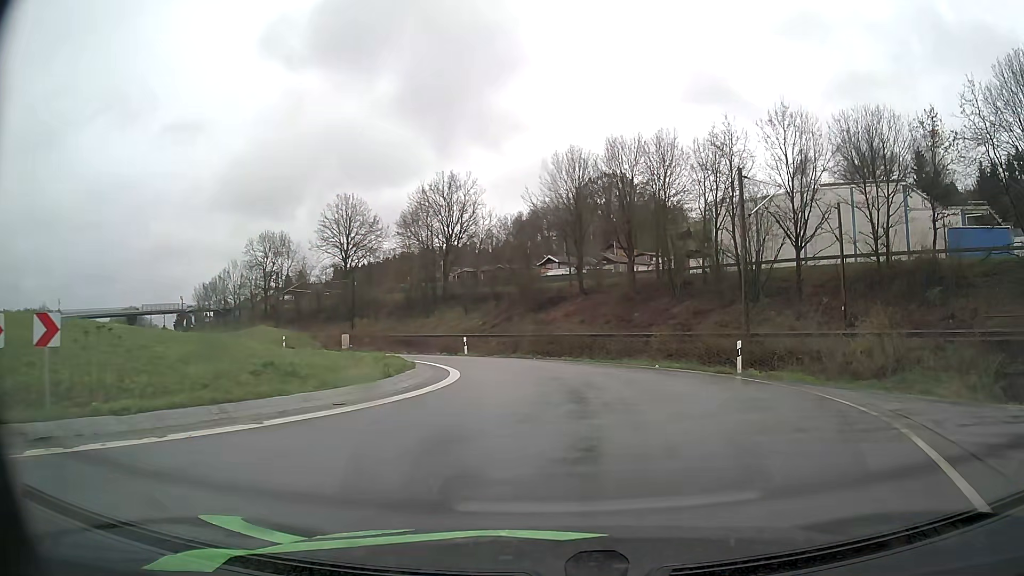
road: primary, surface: asphalt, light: Day
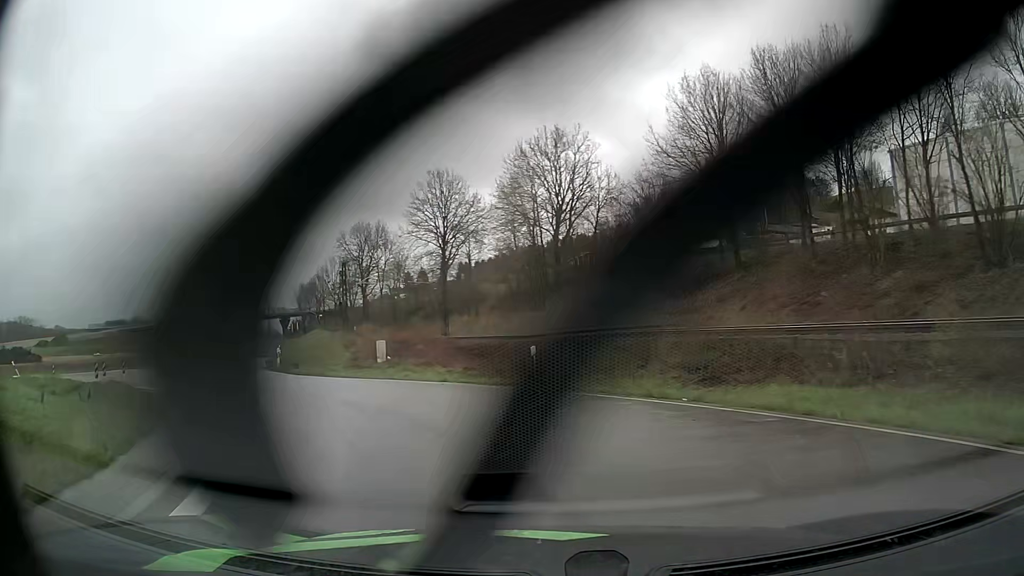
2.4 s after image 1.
(-0.2, +19.0) m; -12°
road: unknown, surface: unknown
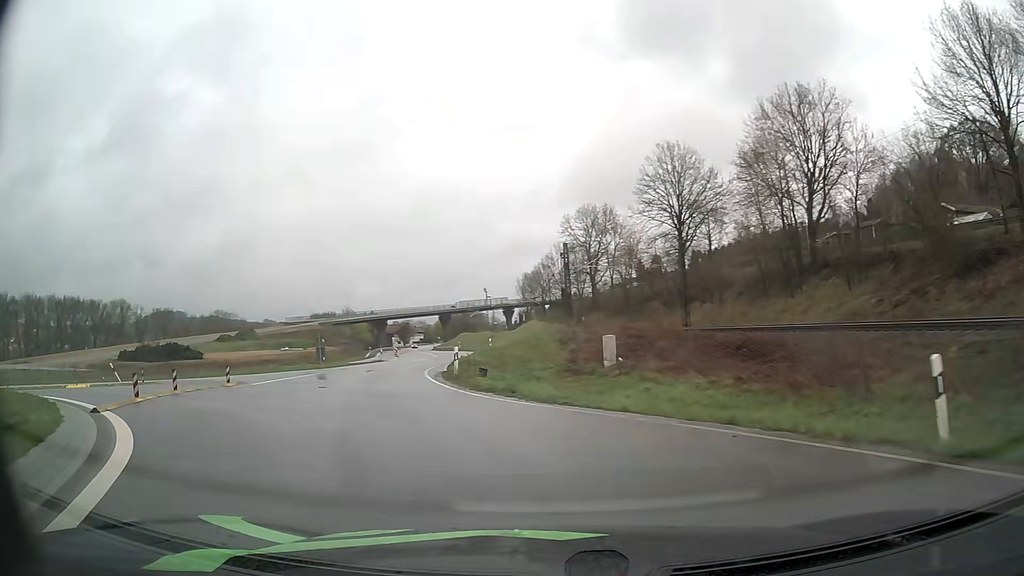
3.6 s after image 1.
(-1.6, +9.8) m; -18°
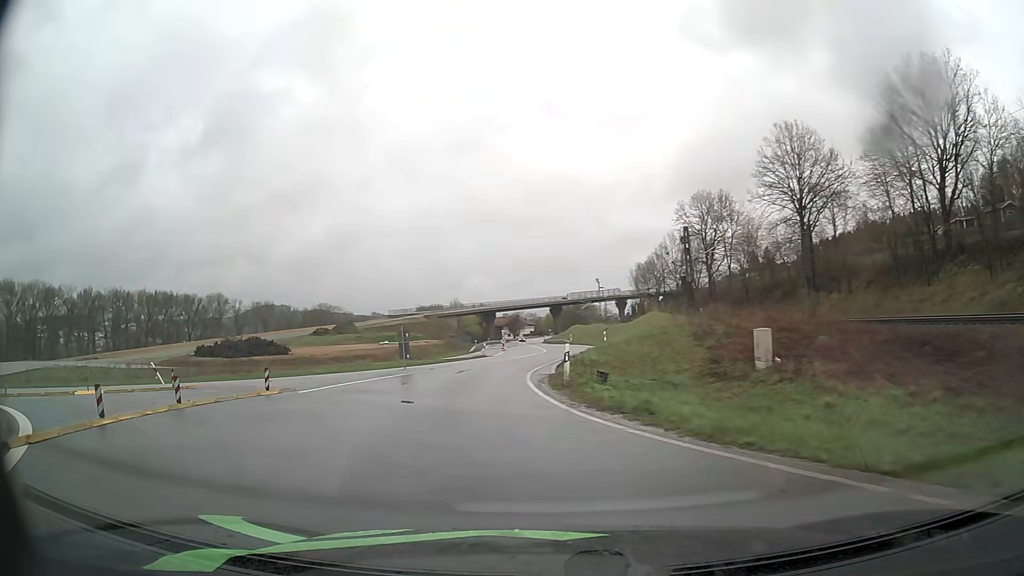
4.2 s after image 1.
(-0.5, +5.4) m; -11°
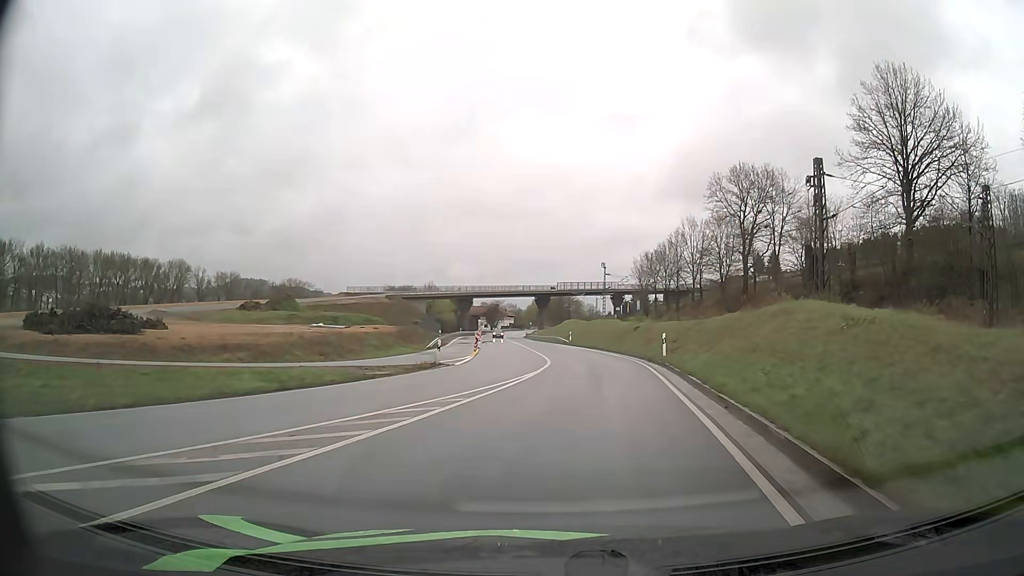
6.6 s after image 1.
(-1.7, +26.1) m; +1°
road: primary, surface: asphalt
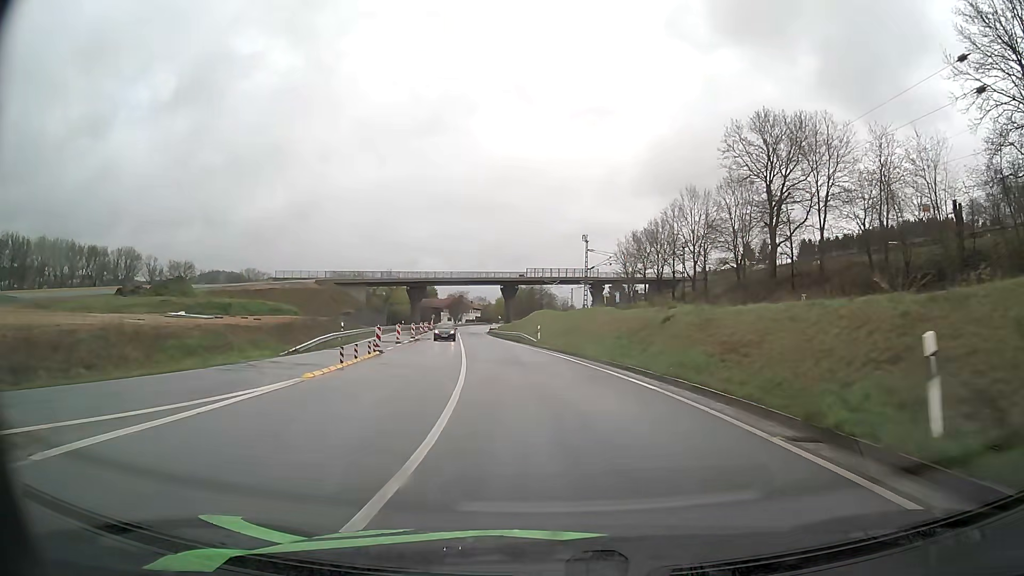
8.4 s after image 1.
(+1.3, +24.2) m; +3°
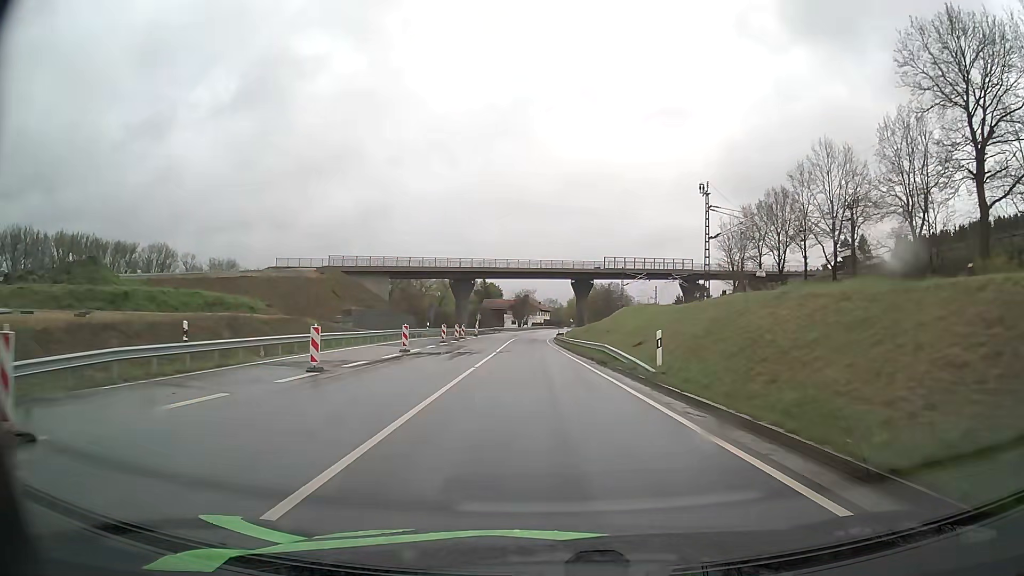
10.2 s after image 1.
(-1.5, +28.4) m; -6°
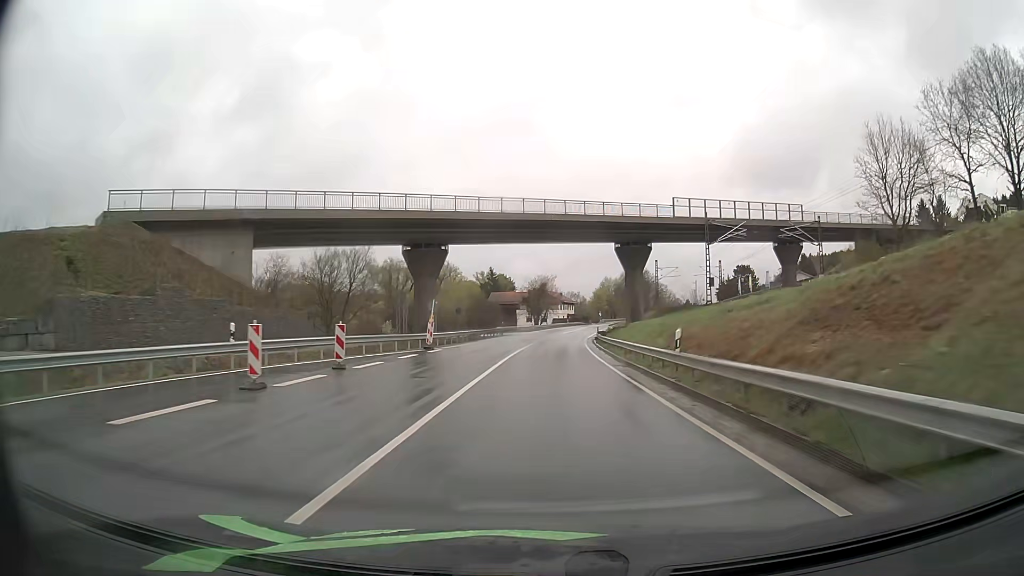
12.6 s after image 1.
(-1.2, +44.2) m; -1°
(0, +10) (0, +20) (0, +30) (0, +40) (+1, +50) (+1, +60) (+2, +70) (+2, +80) (+3, +90) (+4, +100) m
